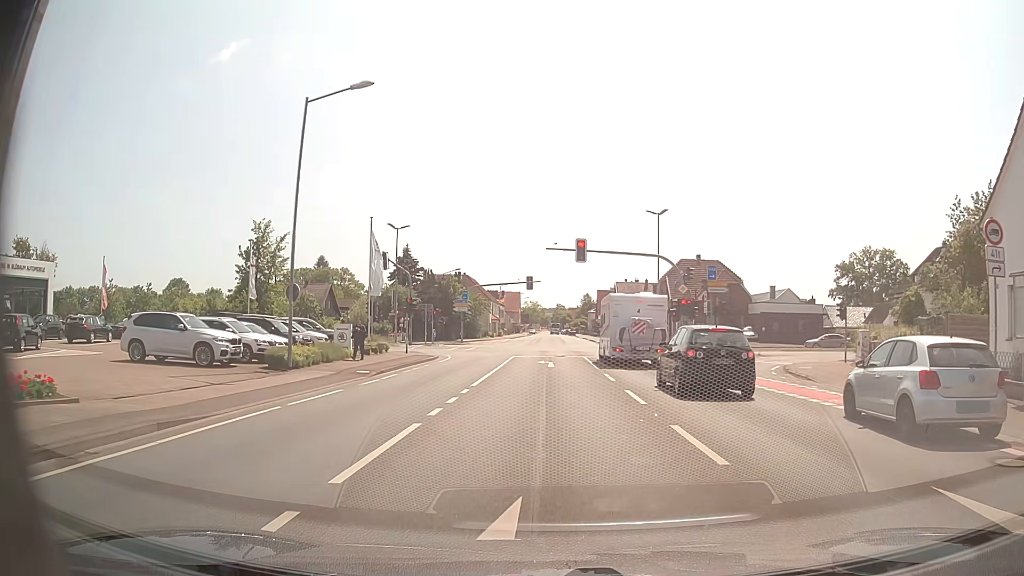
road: secondary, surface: asphalt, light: Day
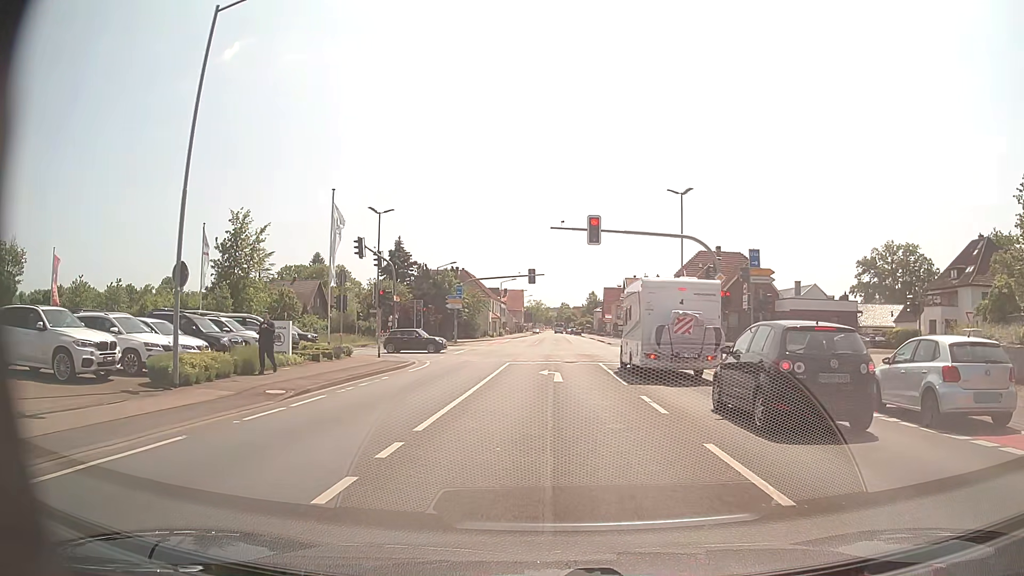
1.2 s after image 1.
(0.0, +7.7) m; 0°
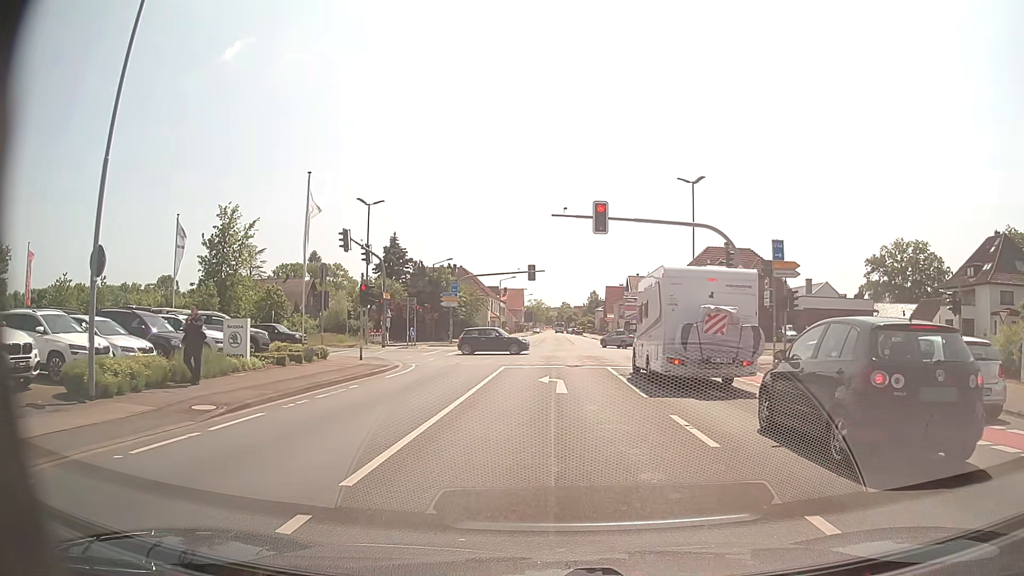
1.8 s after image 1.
(0.0, +3.3) m; 0°
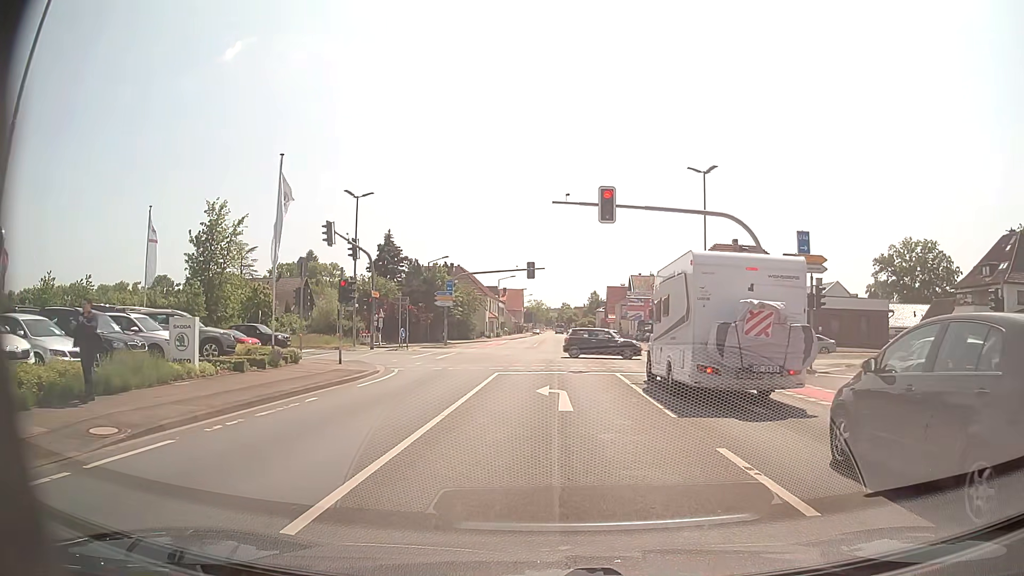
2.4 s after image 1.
(0.0, +3.0) m; +1°
